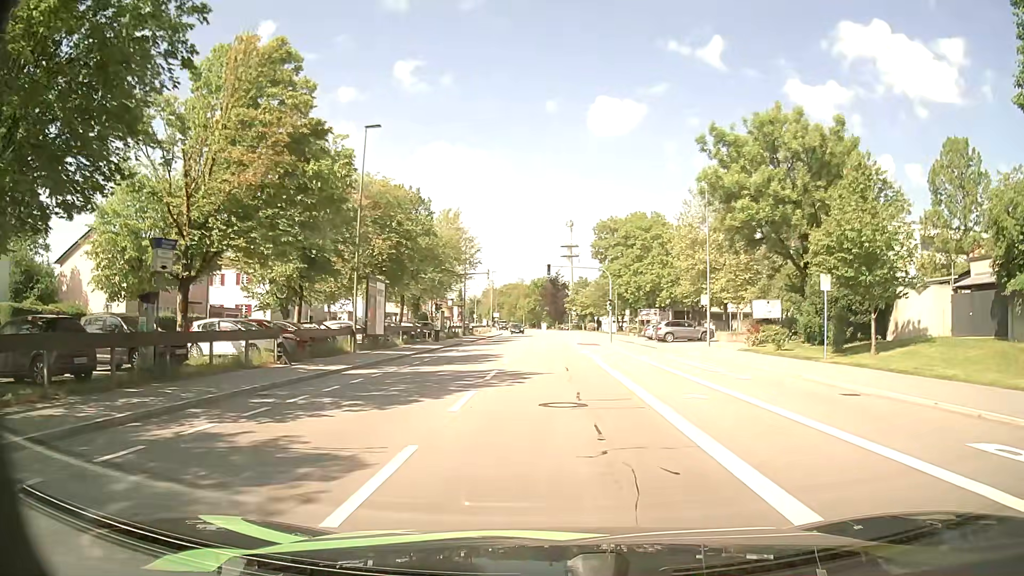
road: tertiary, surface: asphalt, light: Day
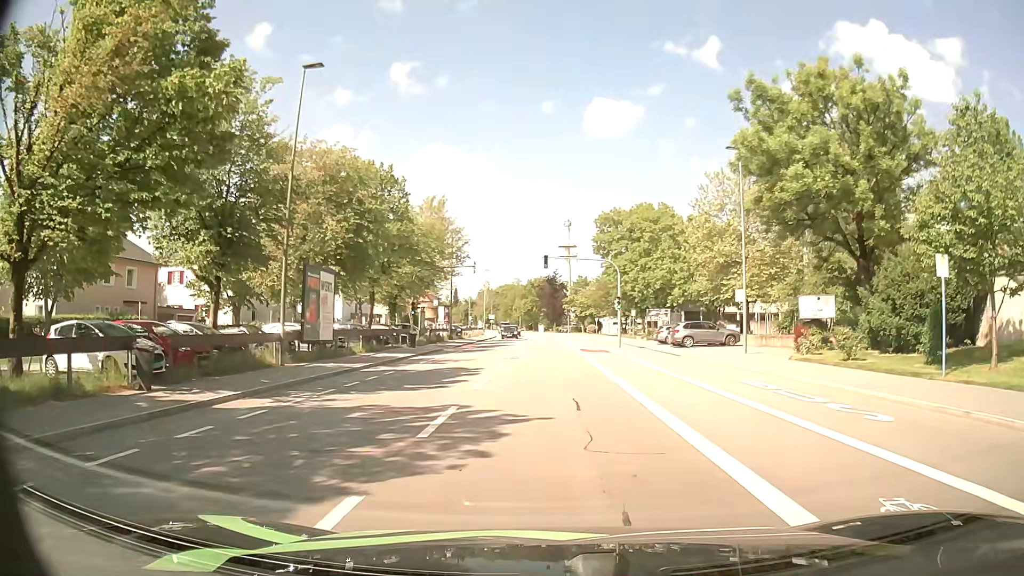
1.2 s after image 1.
(+0.1, +8.1) m; 0°
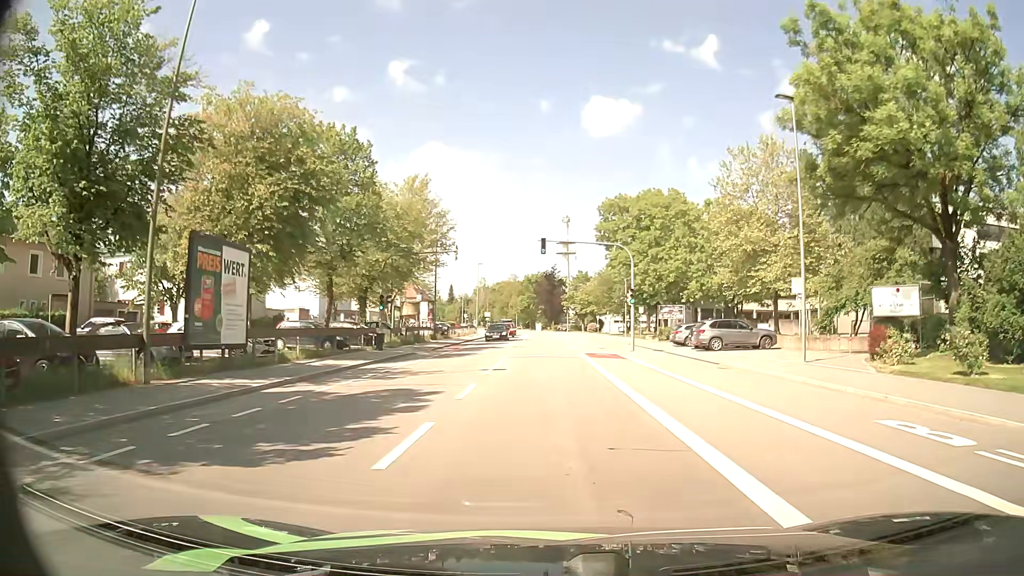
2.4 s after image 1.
(+0.1, +8.0) m; +1°
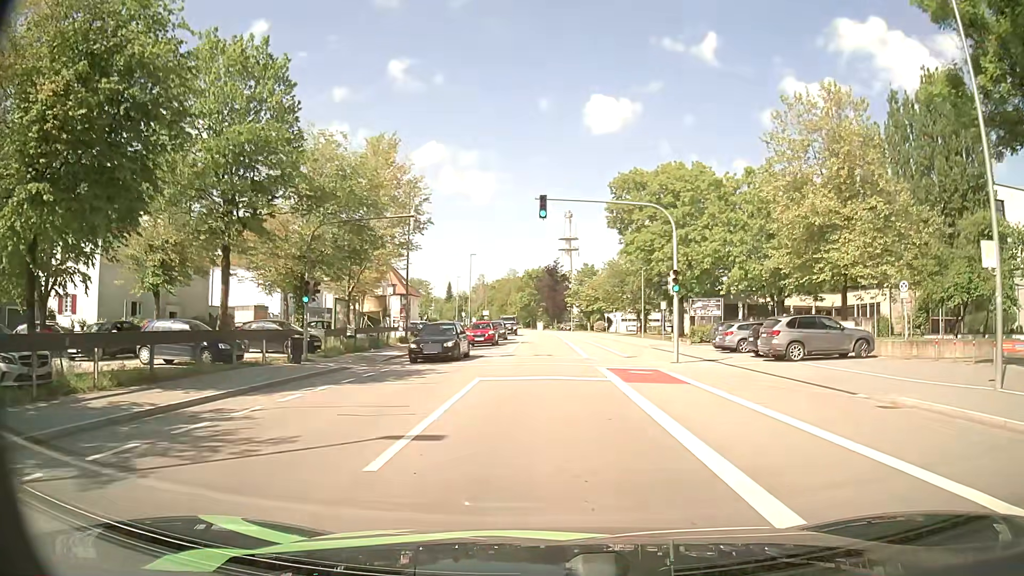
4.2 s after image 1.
(-0.1, +12.0) m; -1°
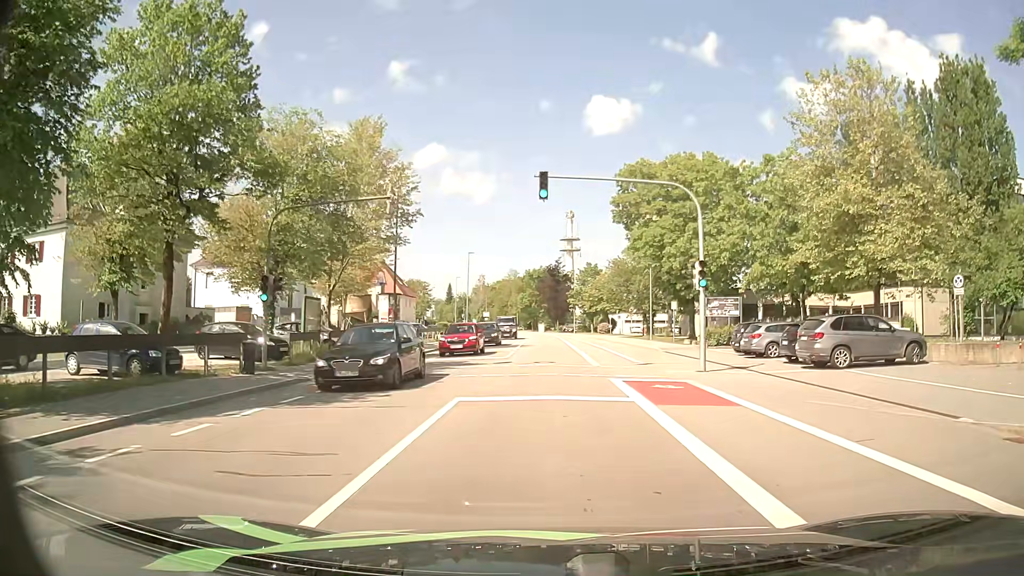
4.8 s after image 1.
(0.0, +4.1) m; 0°
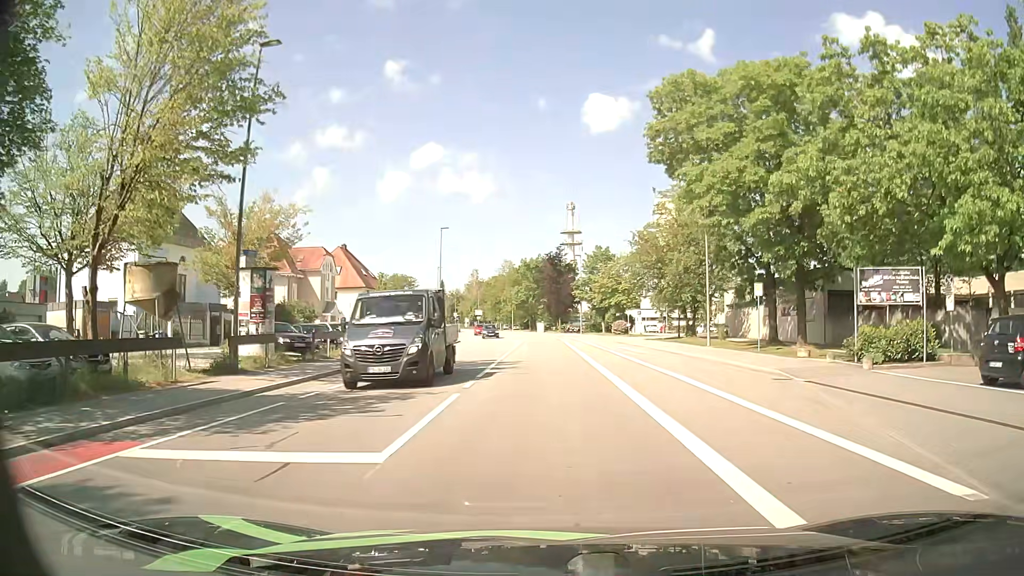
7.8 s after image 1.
(+0.2, +21.3) m; +1°
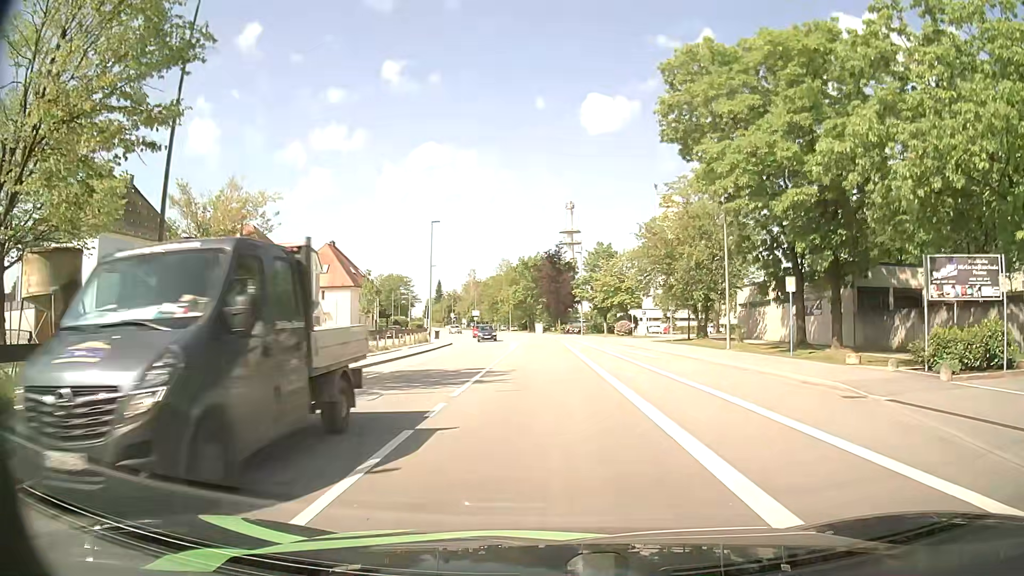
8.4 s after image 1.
(0.0, +4.5) m; 0°
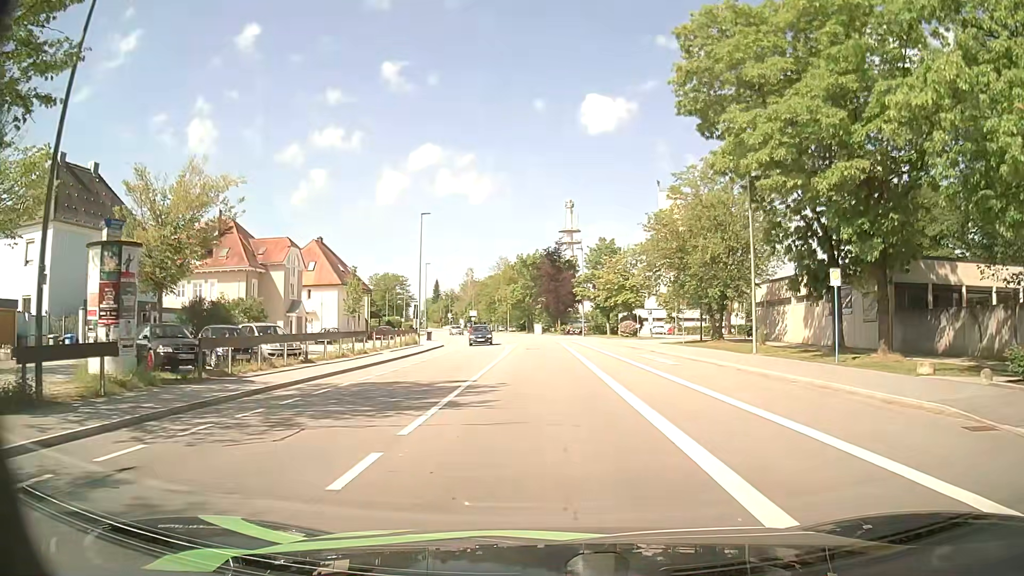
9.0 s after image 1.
(0.0, +4.5) m; 0°
(0, +10) (0, +20) (0, +30) (0, +40) (0, +50) (0, +60) (-1, +70) (-2, +80) (-4, +90) (-6, +100) m
